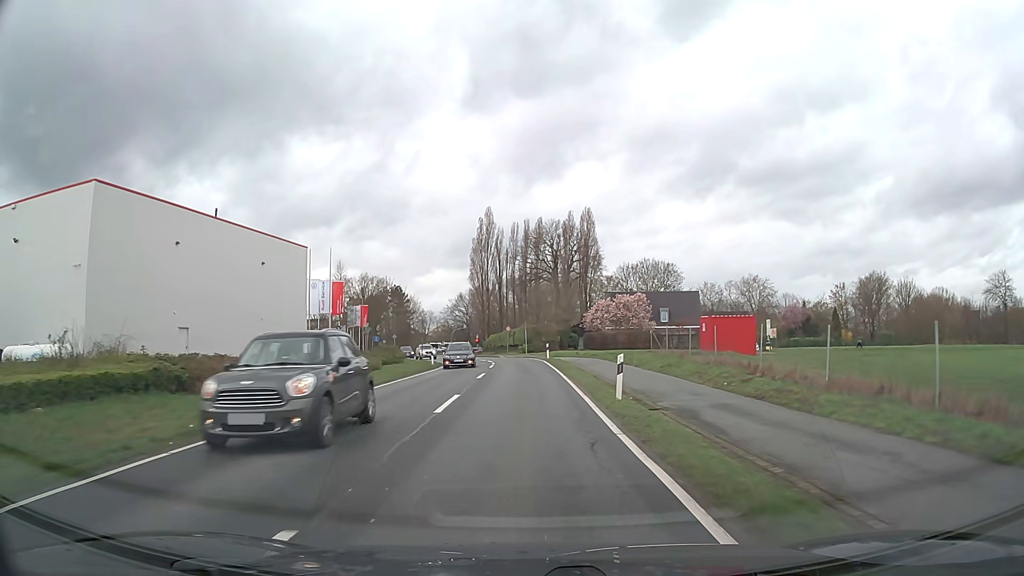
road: secondary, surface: asphalt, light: Day
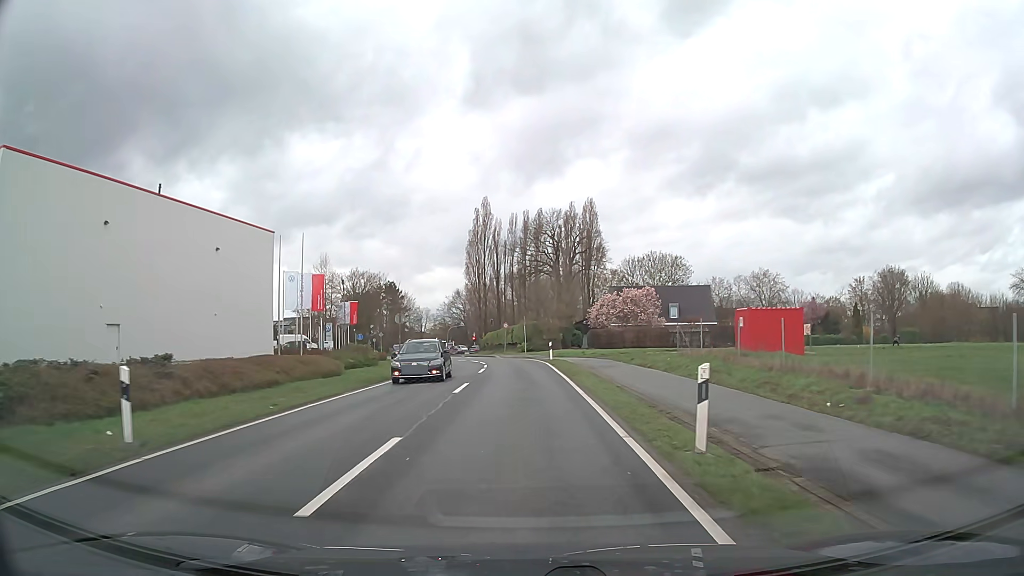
(0.0, +7.7) m; 0°
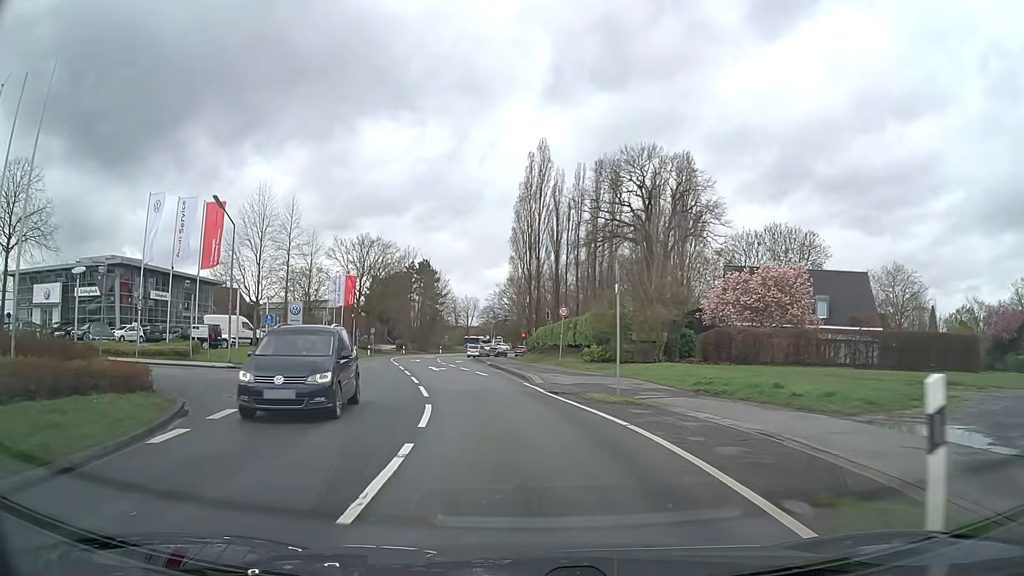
(-0.9, +36.7) m; -6°
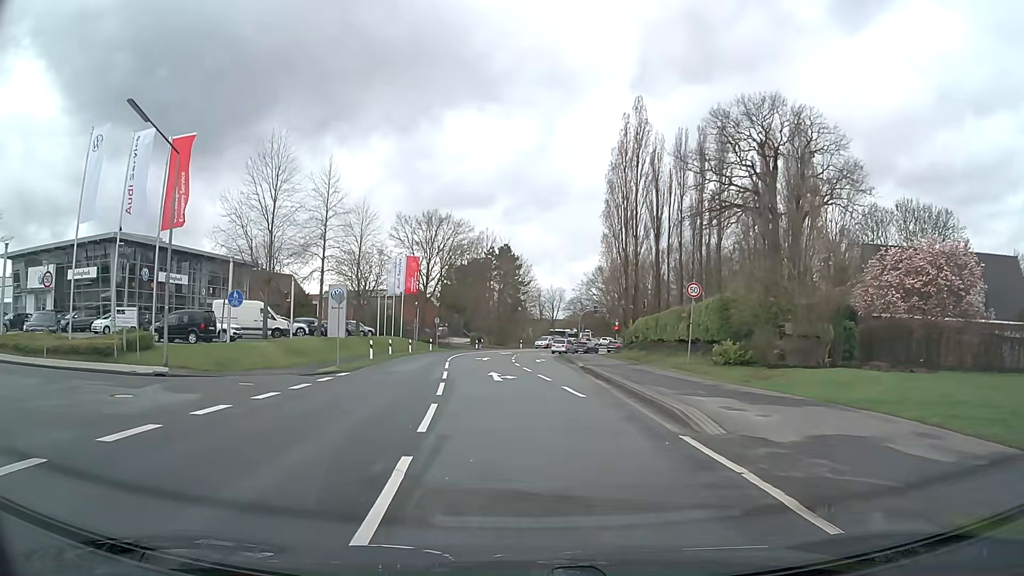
(-0.8, +13.6) m; -7°
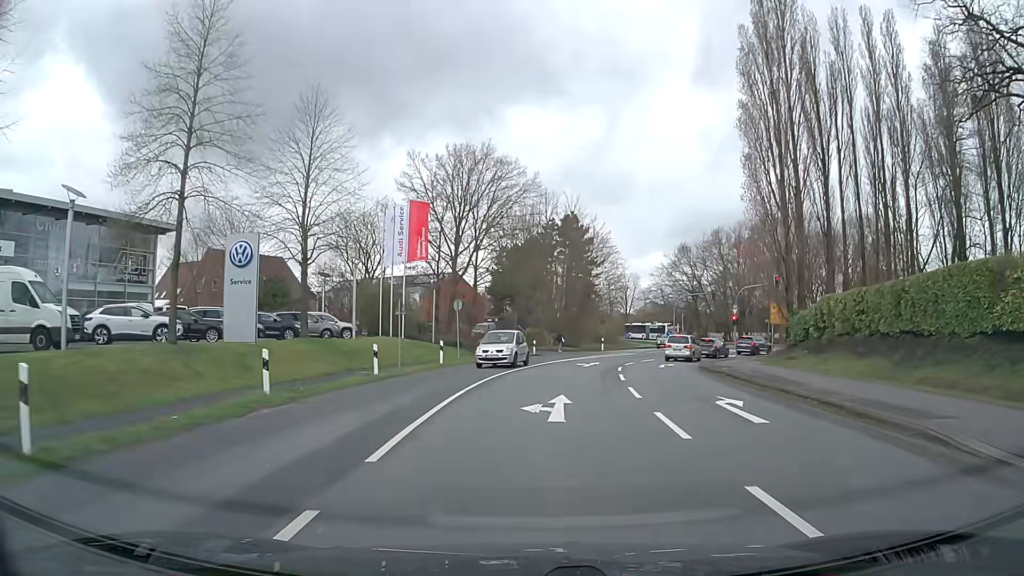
(-2.0, +30.6) m; -5°
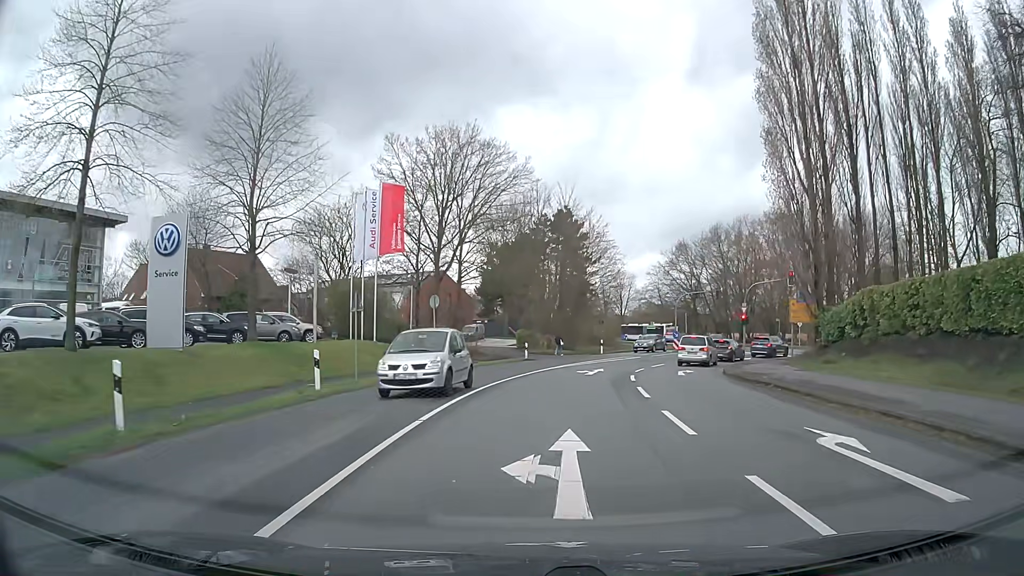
(0.0, +5.7) m; +1°
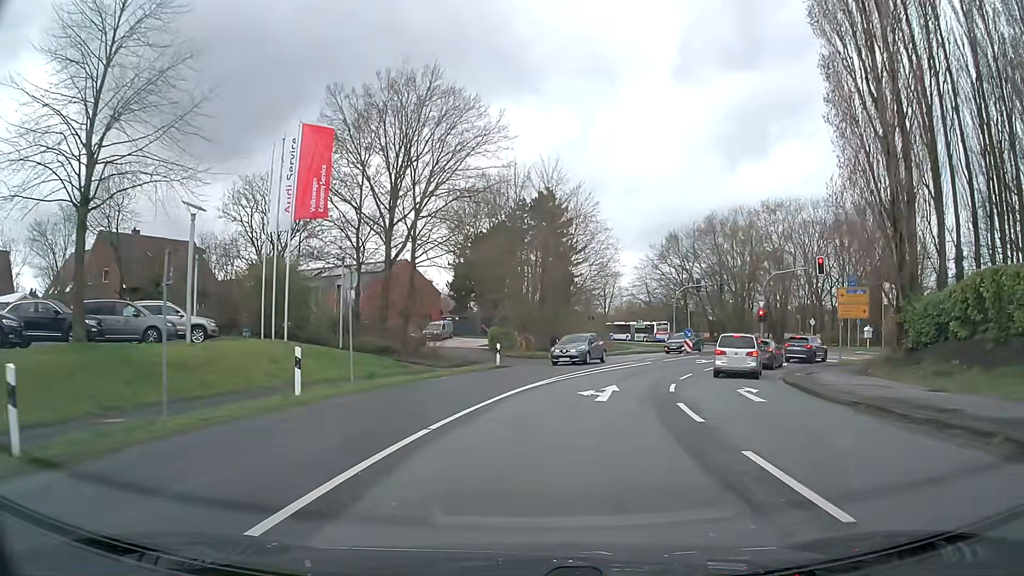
(+0.1, +10.8) m; +1°
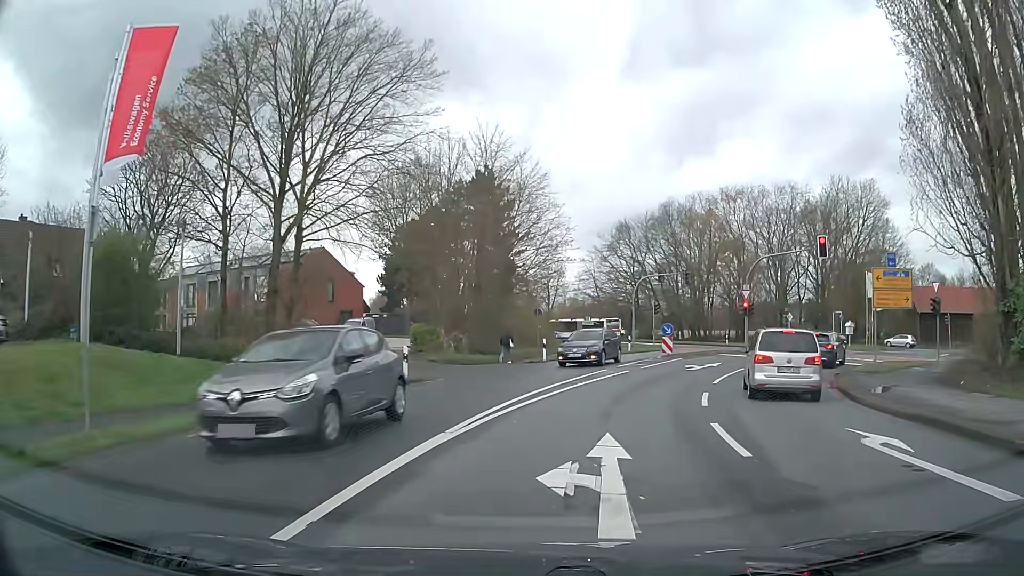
(+0.4, +9.9) m; +5°
